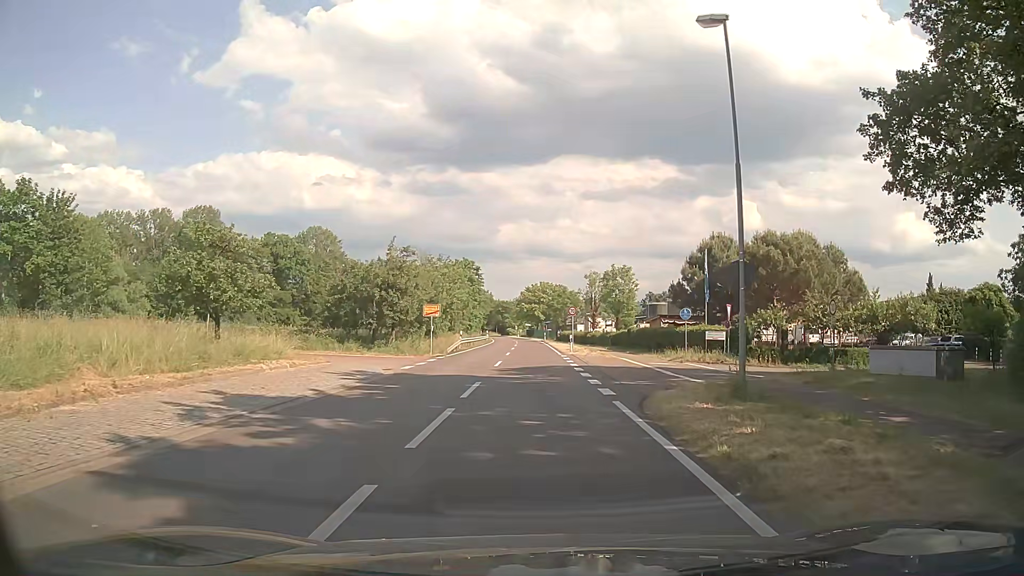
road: secondary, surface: asphalt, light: Day
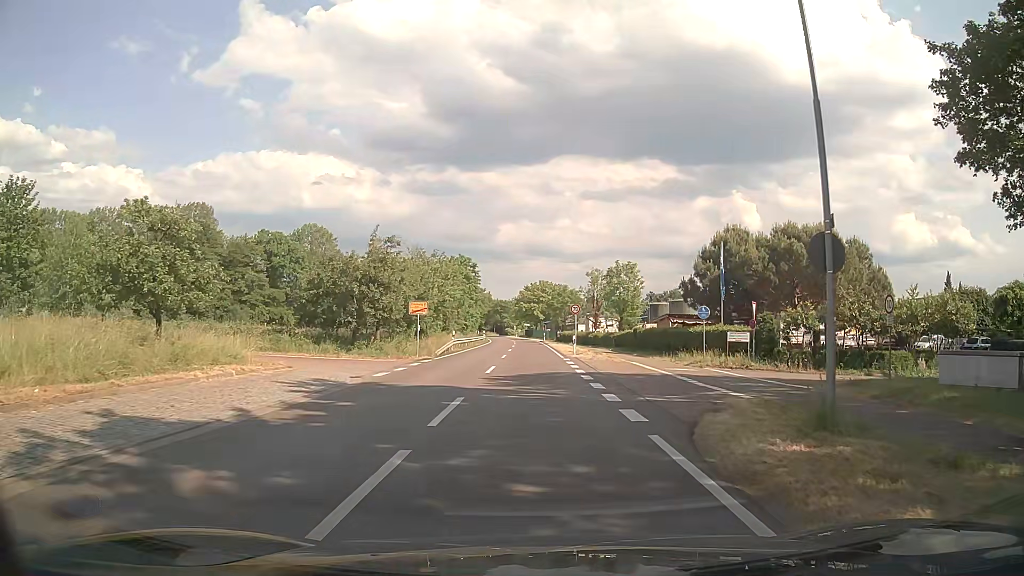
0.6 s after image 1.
(0.0, +4.1) m; 0°
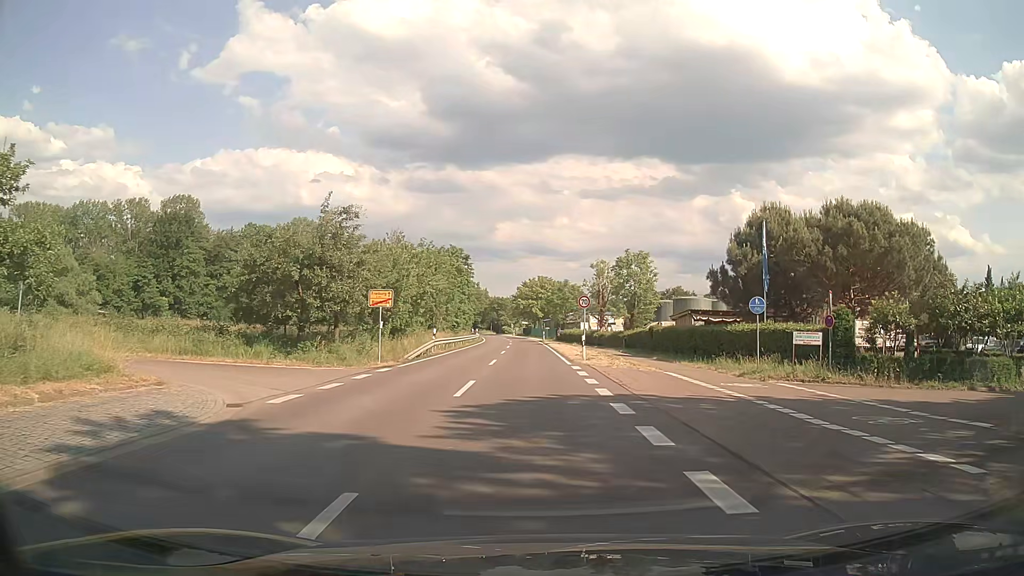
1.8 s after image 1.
(0.0, +8.2) m; +1°
(0, +10) (0, +20) (0, +30) (0, +40) (-1, +50) (-1, +60) (-1, +70) (-2, +80) (-2, +90) (-3, +100) m
